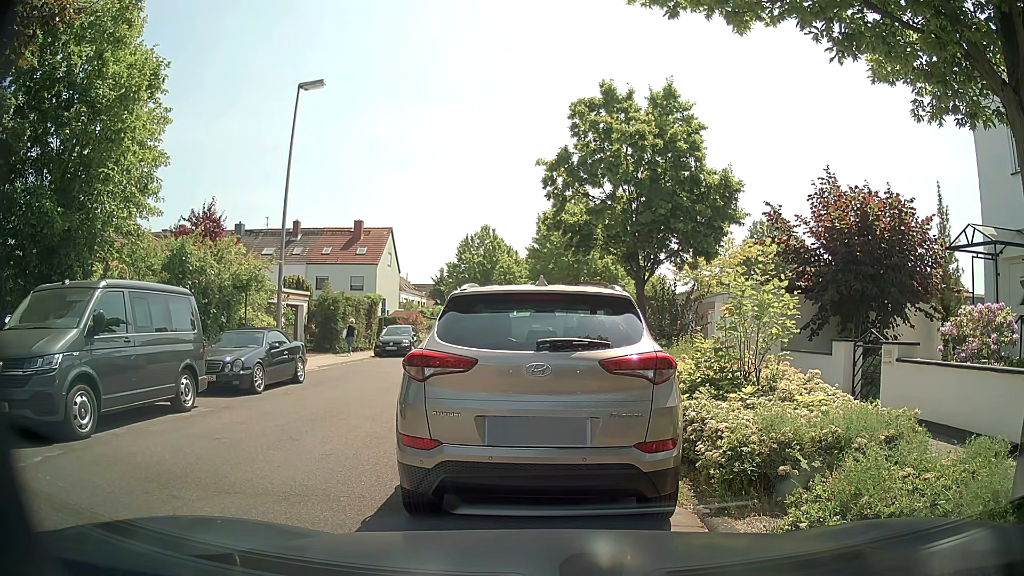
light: Day
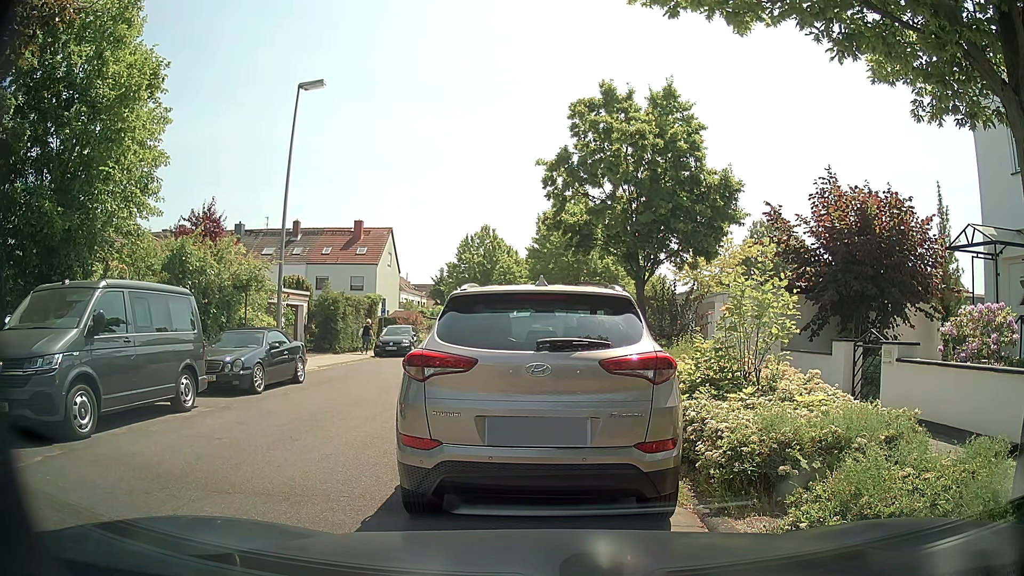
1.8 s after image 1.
(0.0, 0.0) m; 0°
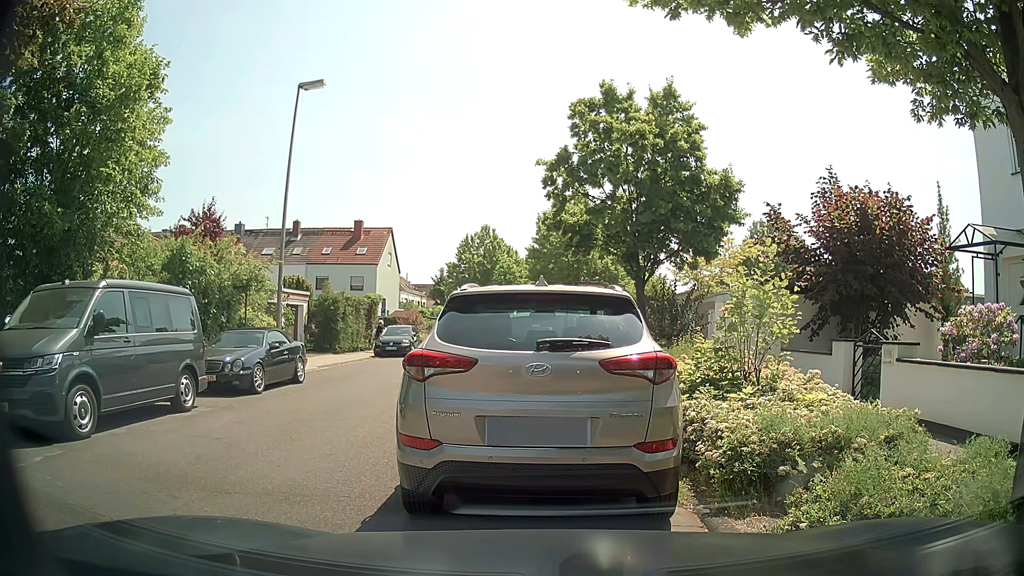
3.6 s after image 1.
(0.0, 0.0) m; 0°
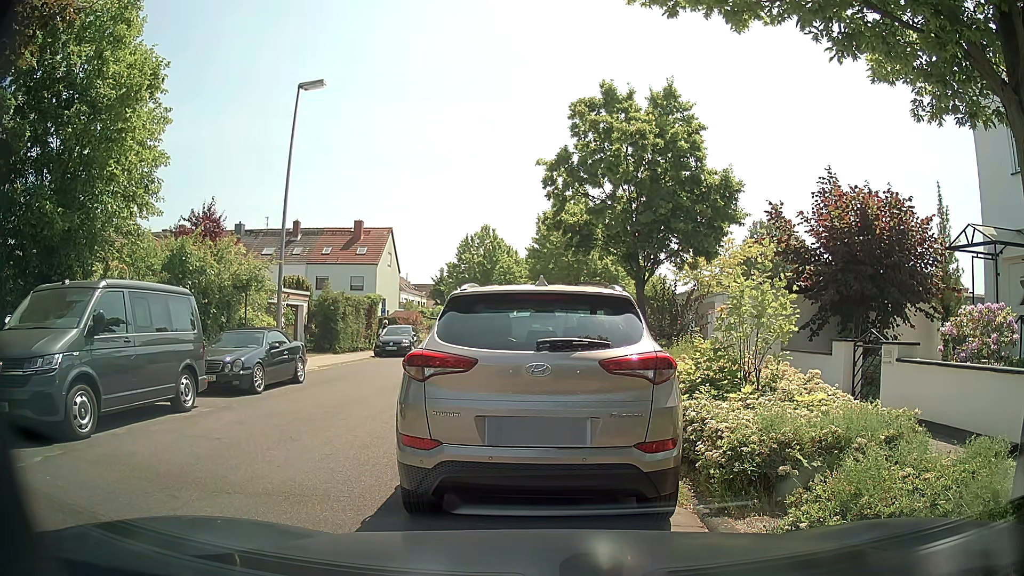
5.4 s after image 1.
(0.0, 0.0) m; 0°
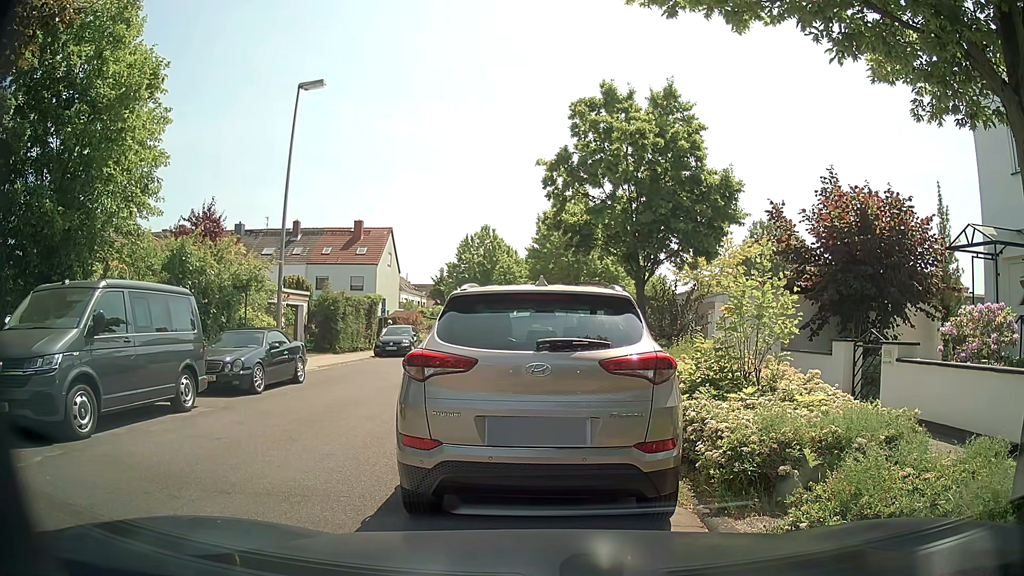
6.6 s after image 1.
(0.0, 0.0) m; 0°
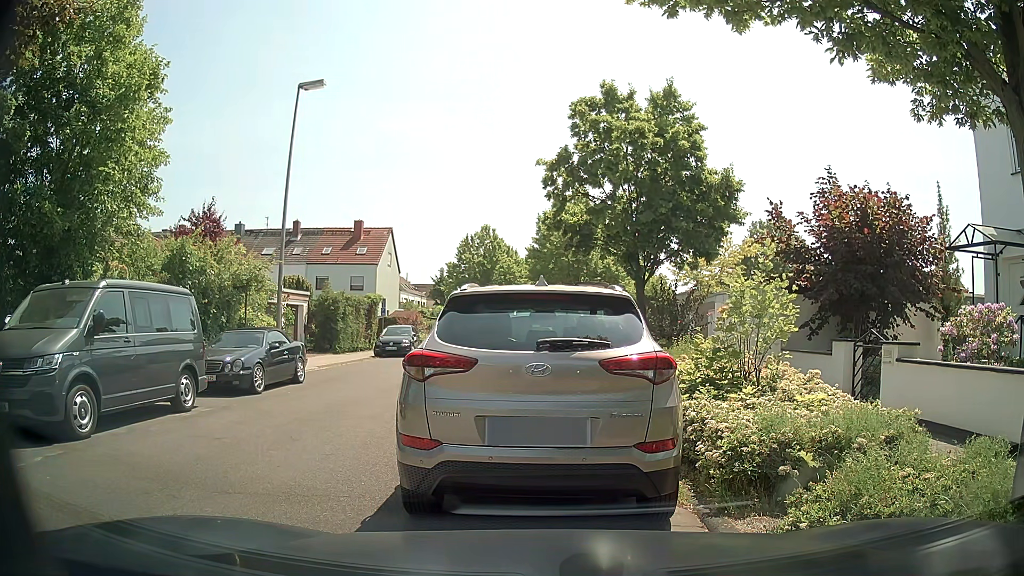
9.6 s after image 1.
(0.0, 0.0) m; 0°
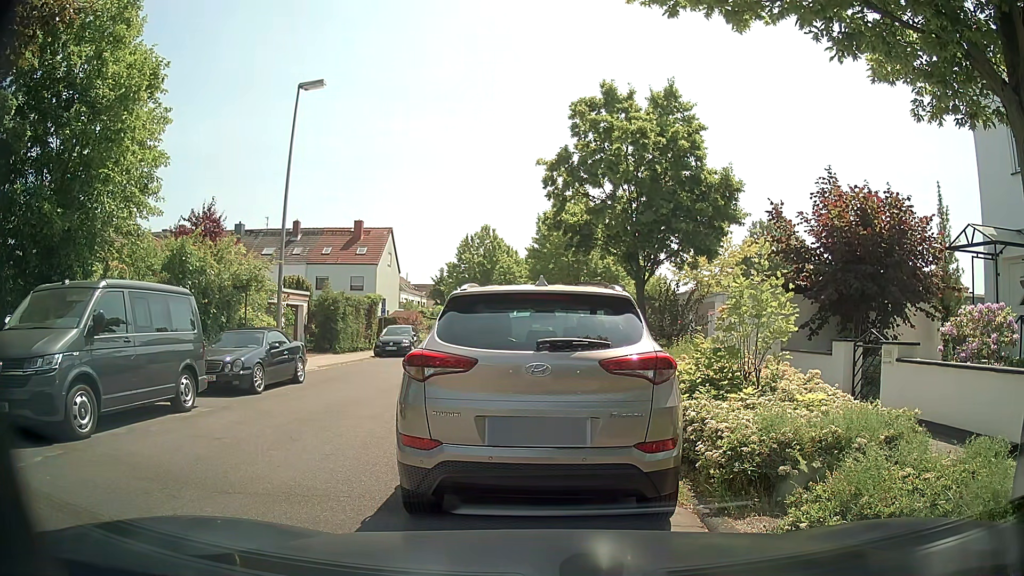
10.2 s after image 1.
(0.0, 0.0) m; 0°
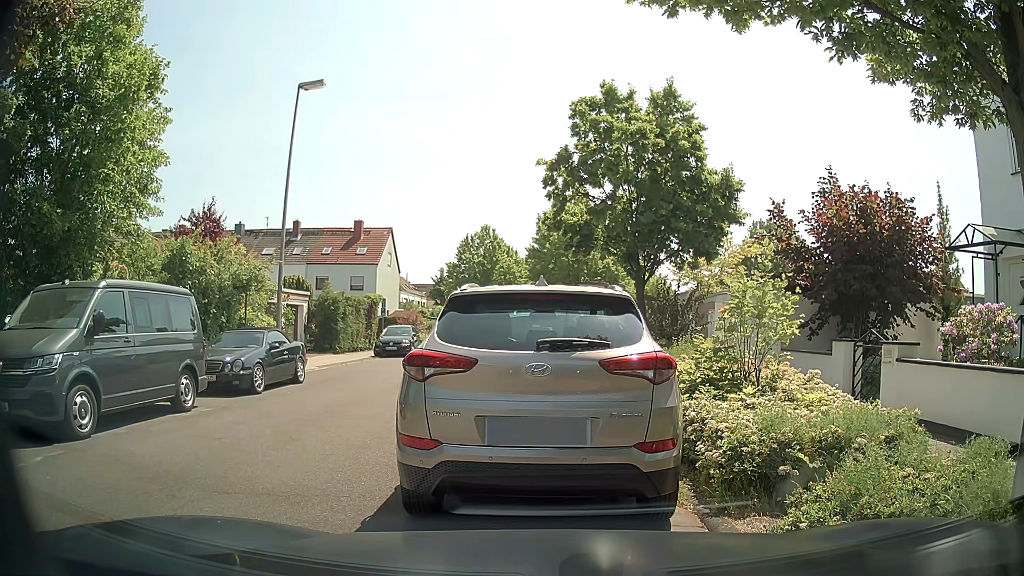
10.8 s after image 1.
(0.0, 0.0) m; 0°
